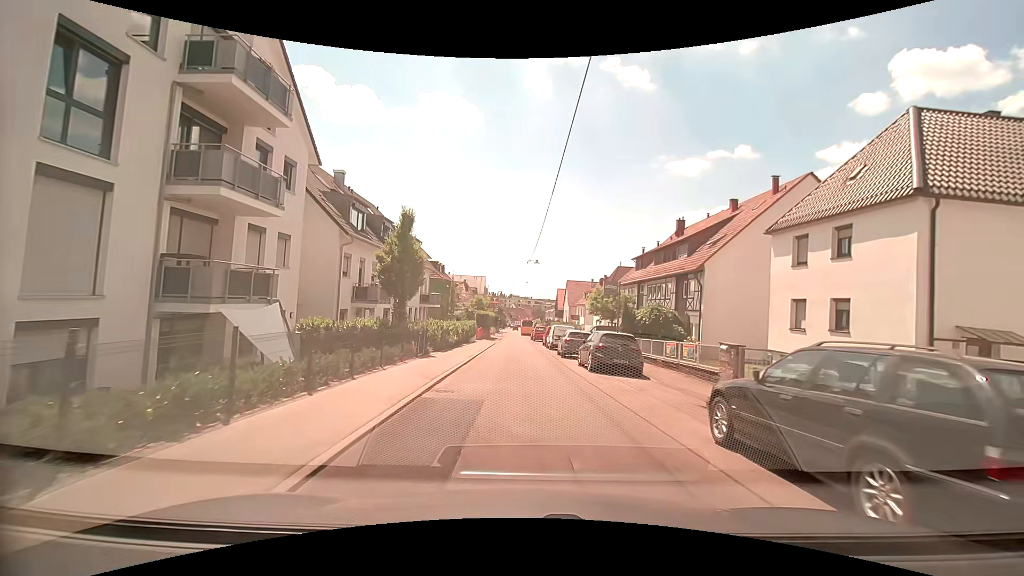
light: Day
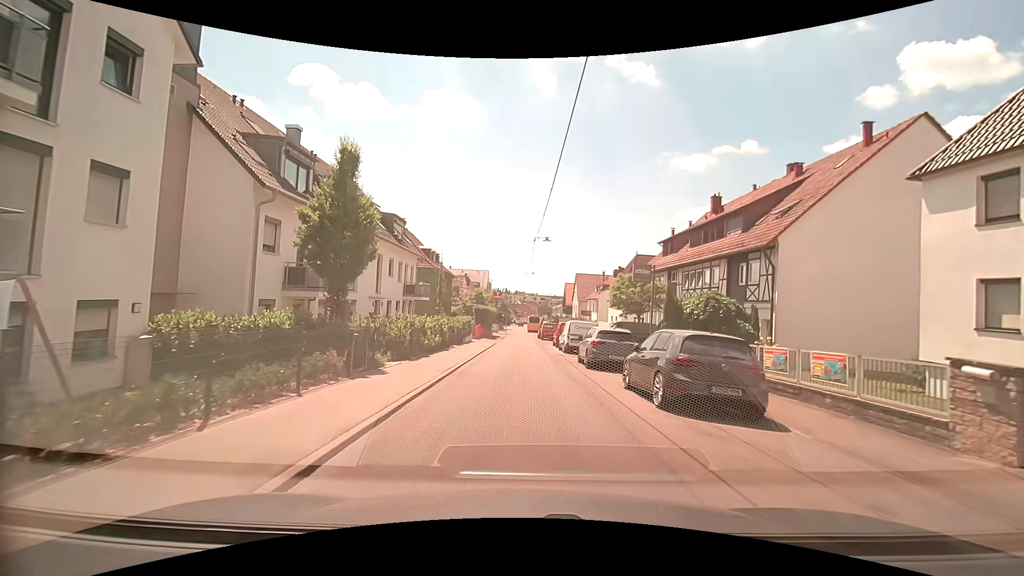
(0.0, +8.1) m; -1°
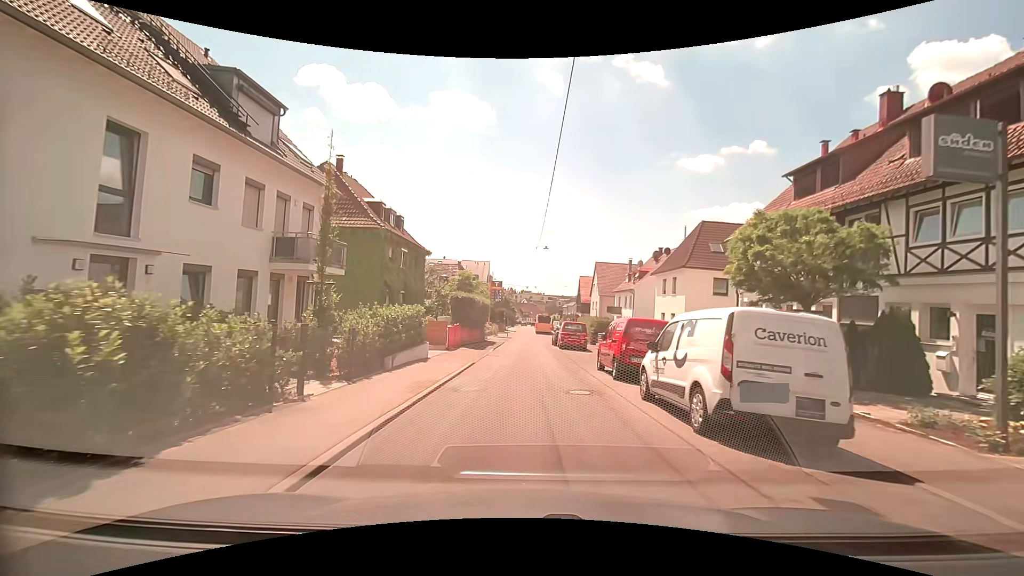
(+0.2, +20.1) m; 0°
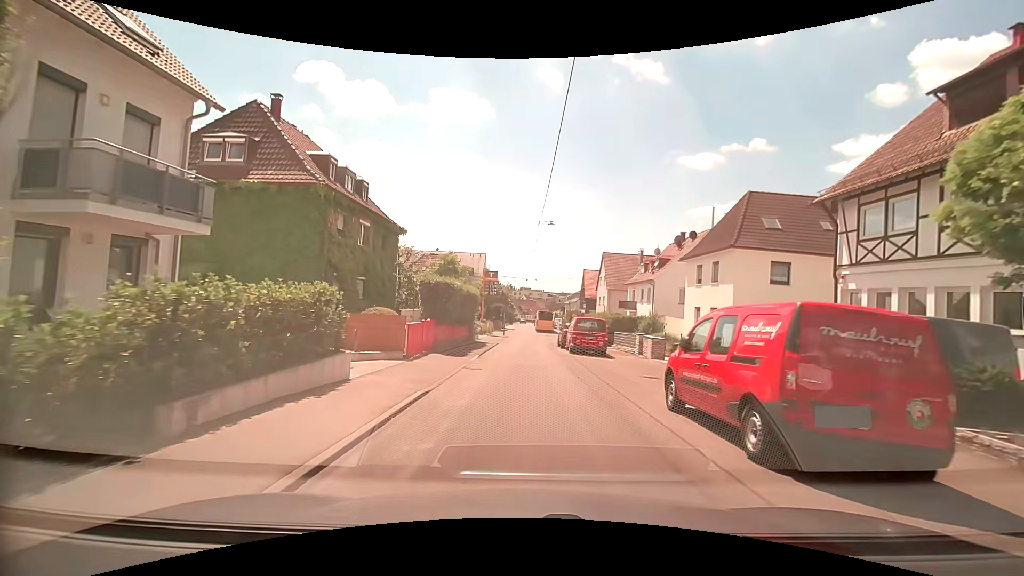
(0.0, +8.6) m; 0°
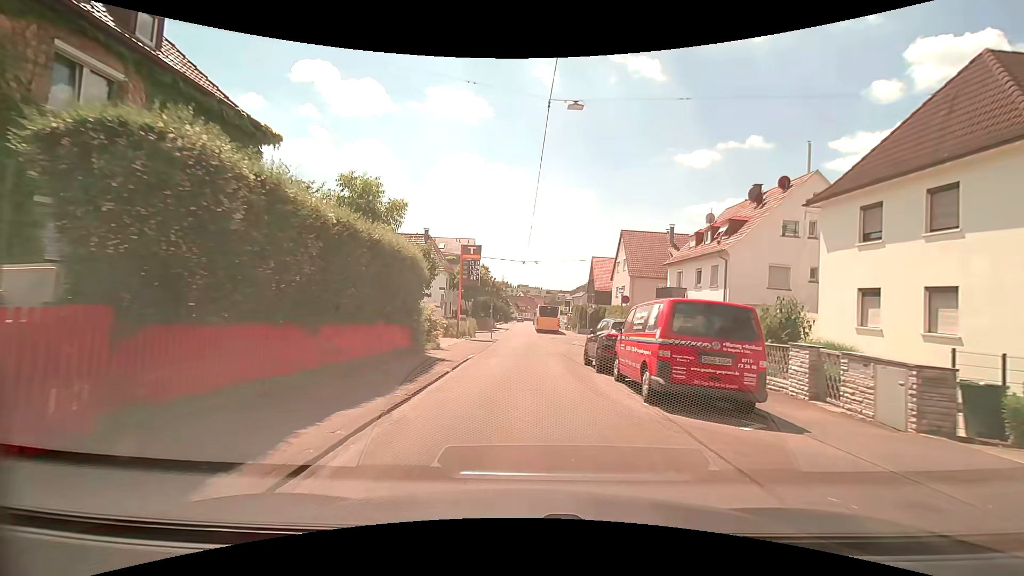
(0.0, +16.8) m; 0°
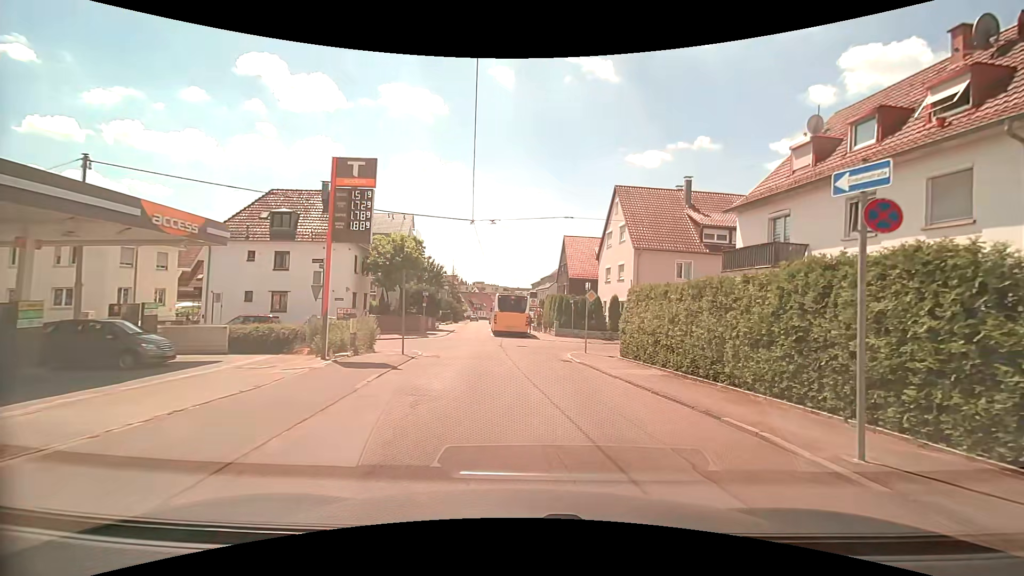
(+0.1, +19.0) m; +4°
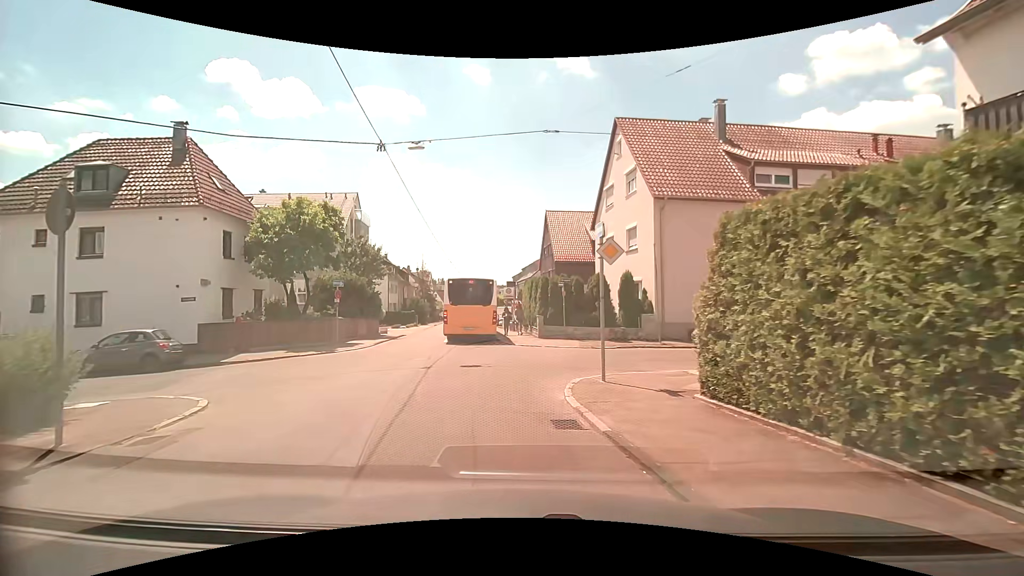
(+1.0, +12.6) m; +3°
